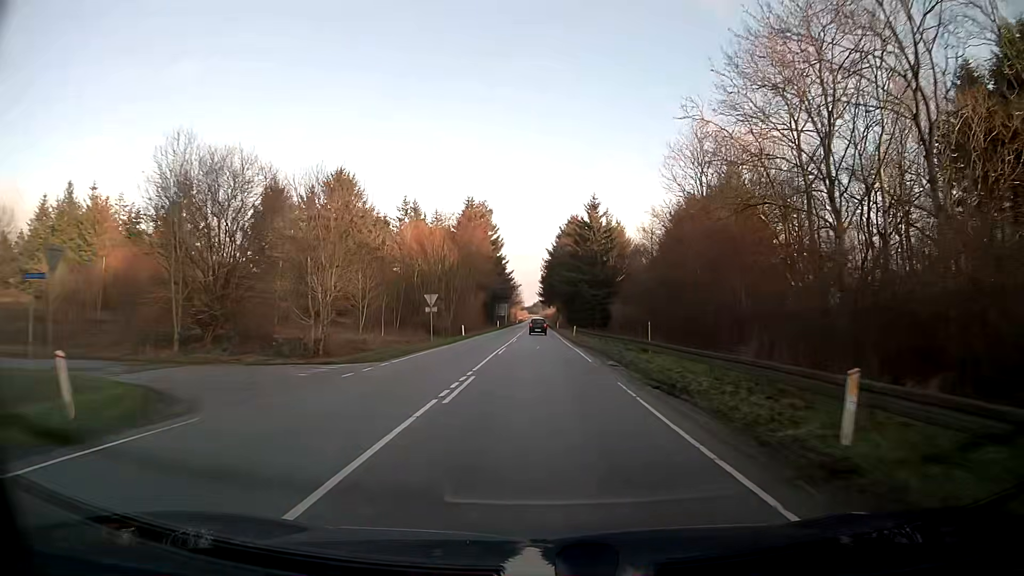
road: secondary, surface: asphalt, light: Day
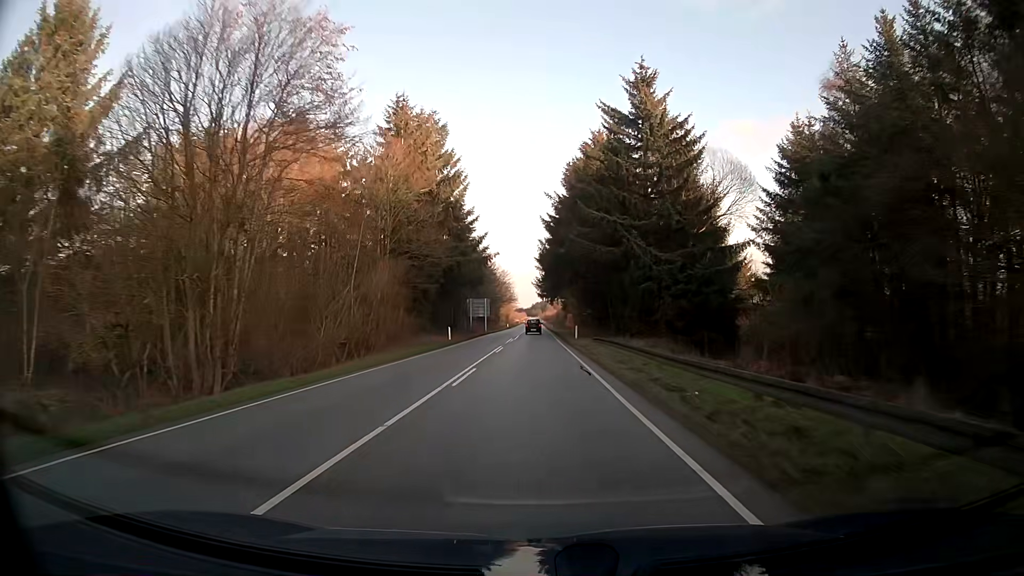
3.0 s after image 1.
(+0.4, +57.5) m; 0°
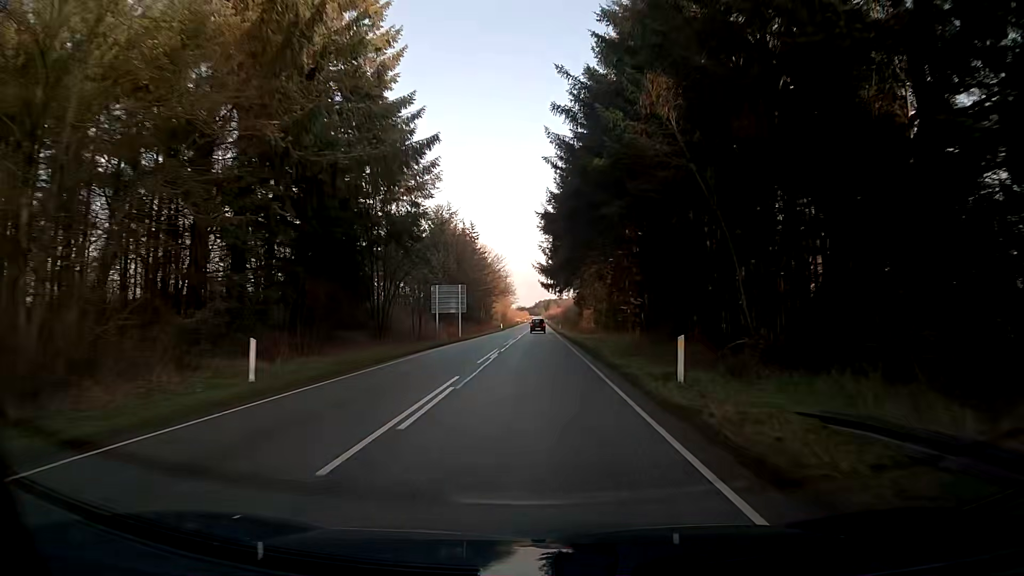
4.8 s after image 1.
(-0.1, +36.6) m; 0°
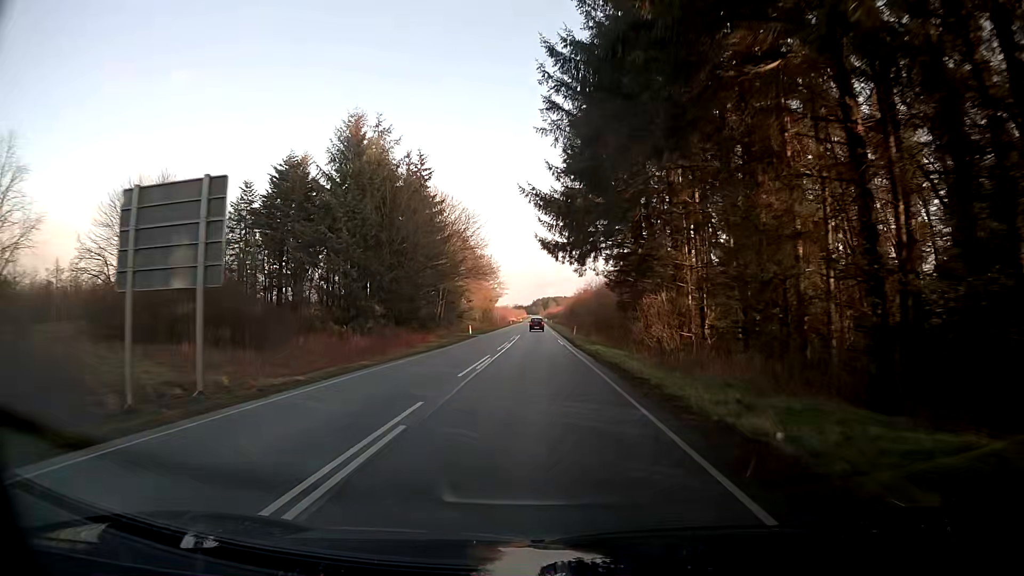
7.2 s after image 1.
(+0.1, +50.5) m; 0°
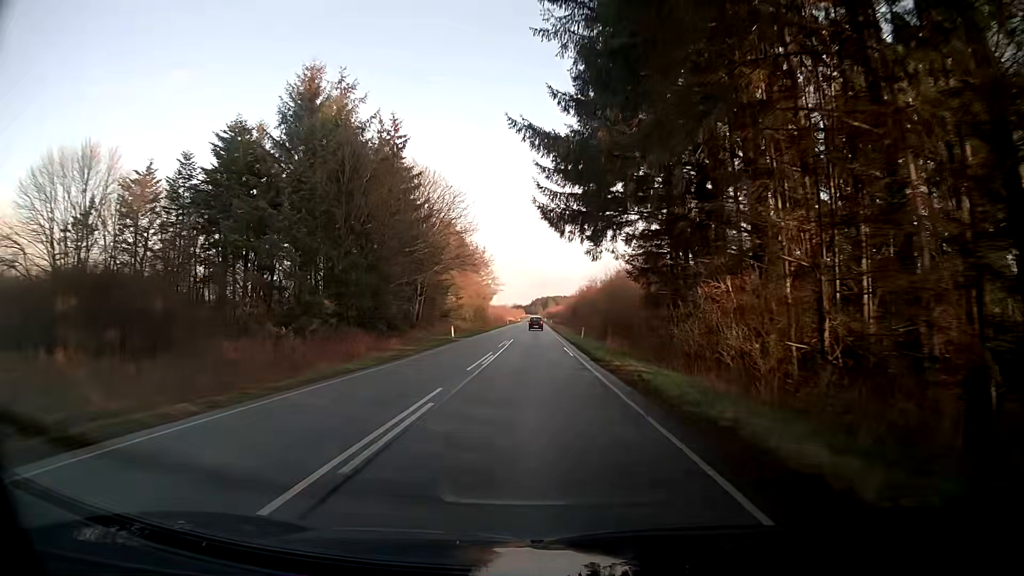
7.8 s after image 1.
(+0.1, +12.7) m; +1°
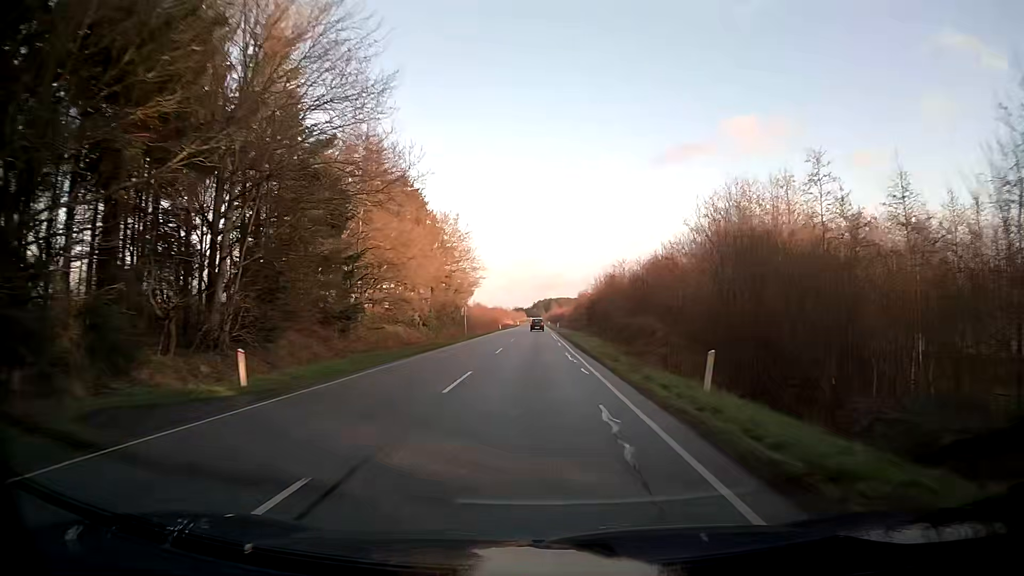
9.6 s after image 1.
(0.0, +38.0) m; 0°
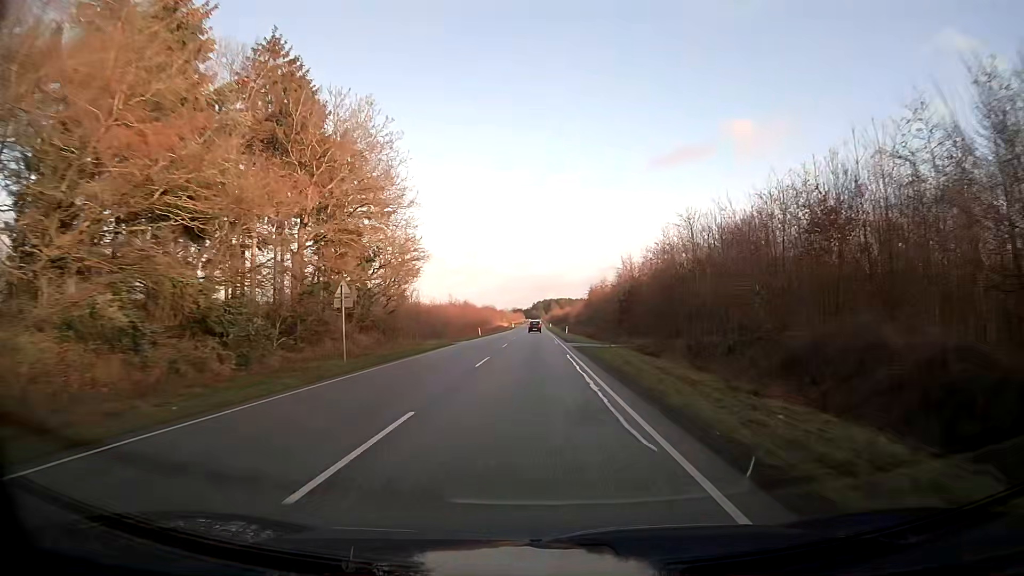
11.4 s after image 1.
(0.0, +38.2) m; 0°
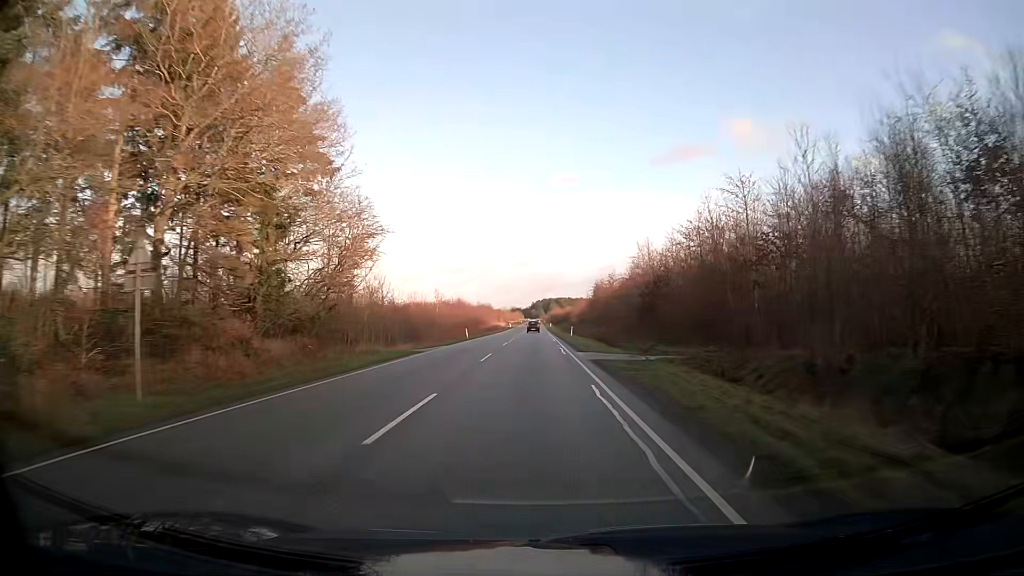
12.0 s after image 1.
(0.0, +12.8) m; 0°
(0, +10) (0, +20) (0, +30) (0, +40) (0, +50) (0, +60) (0, +70) (0, +80) (0, +90) (0, +100) m
